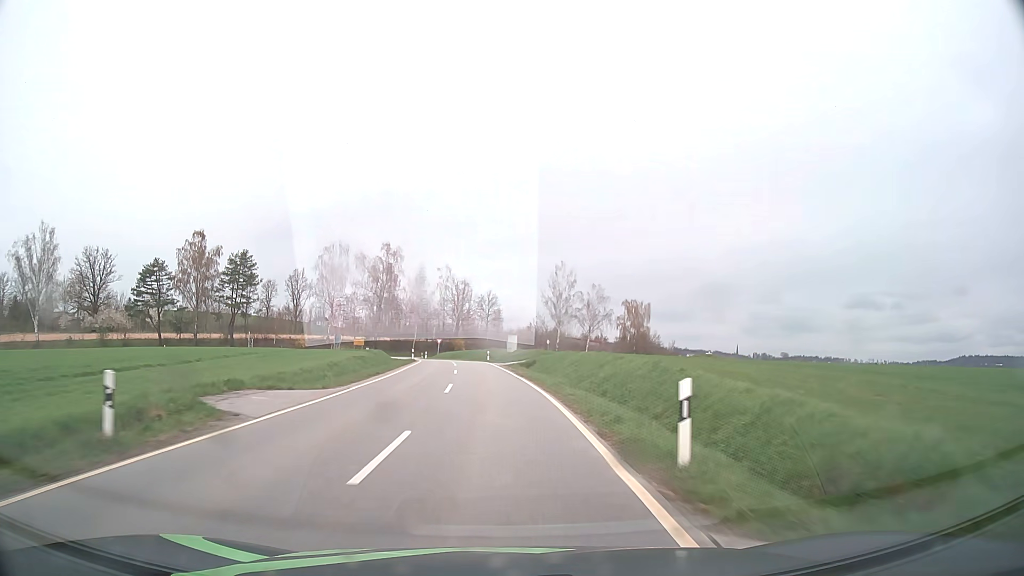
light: Day
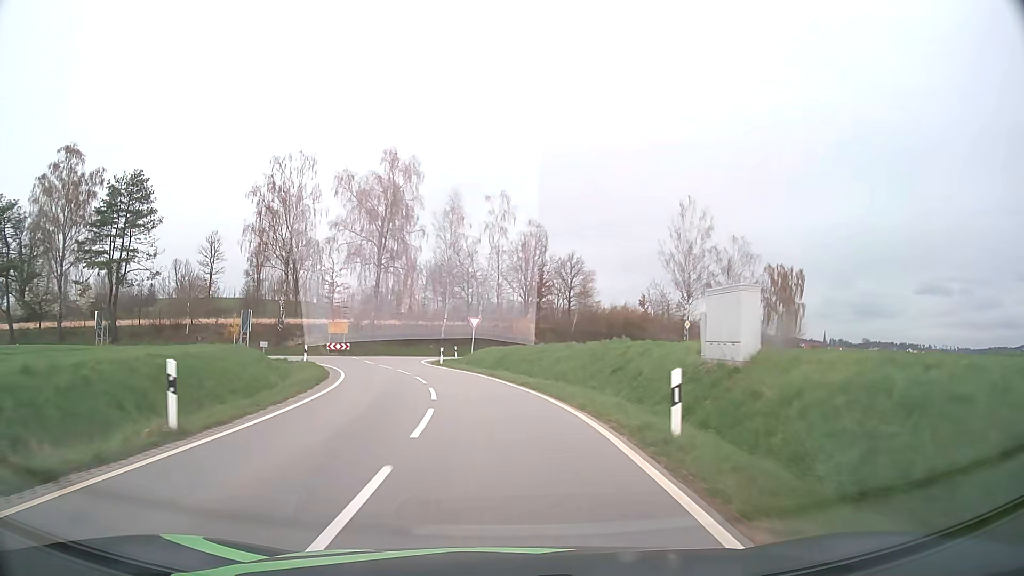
(-2.5, +51.6) m; -6°
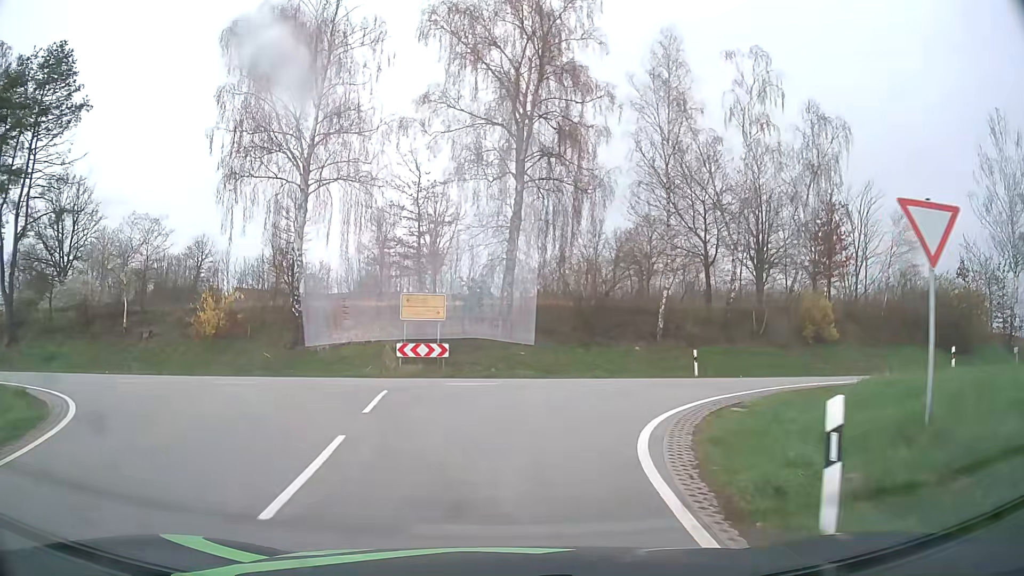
(-4.1, +33.5) m; -16°
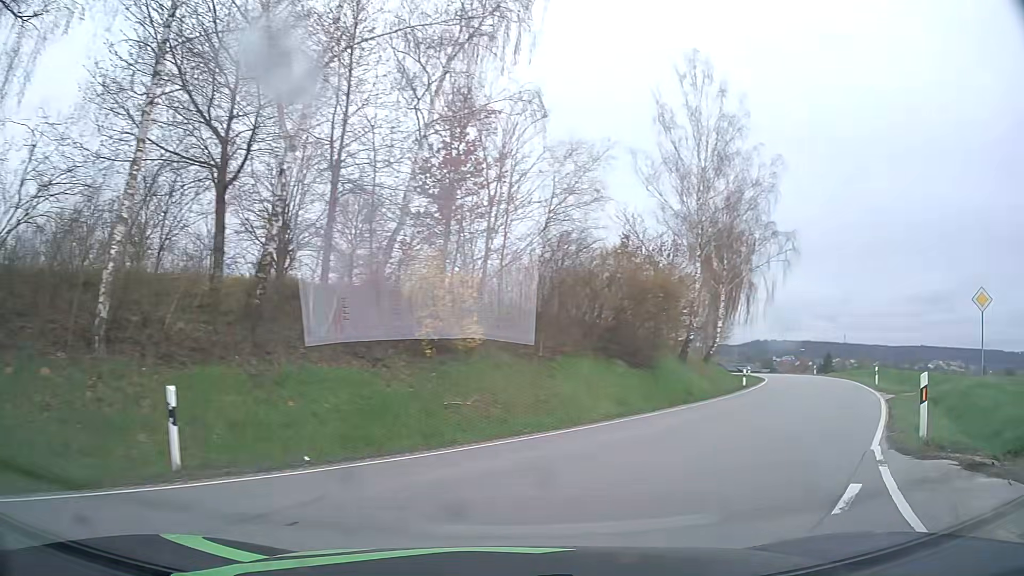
(+3.9, +17.5) m; +41°
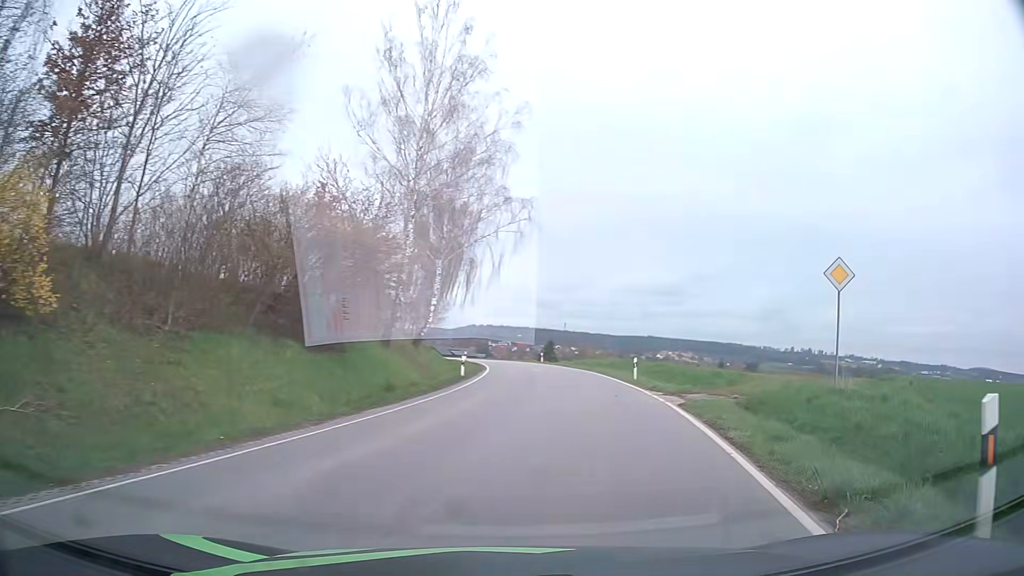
(+1.7, +7.1) m; +25°
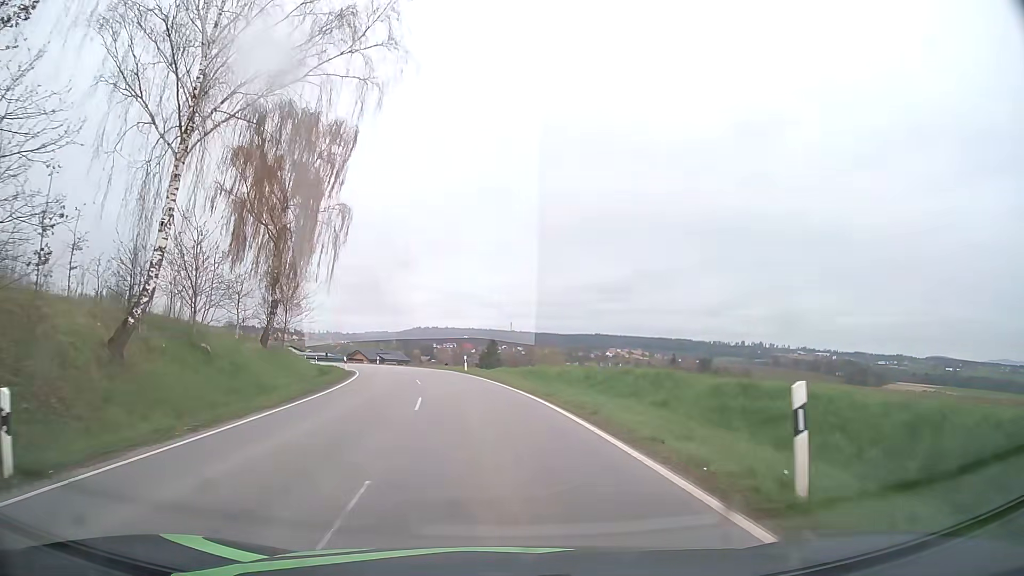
(+3.0, +25.3) m; +5°
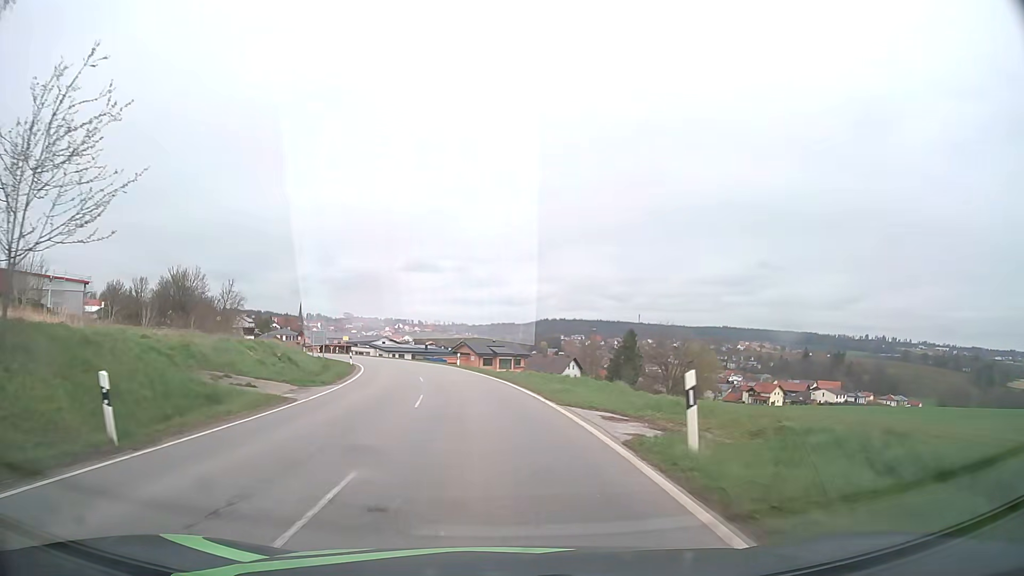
(-2.9, +35.8) m; -11°
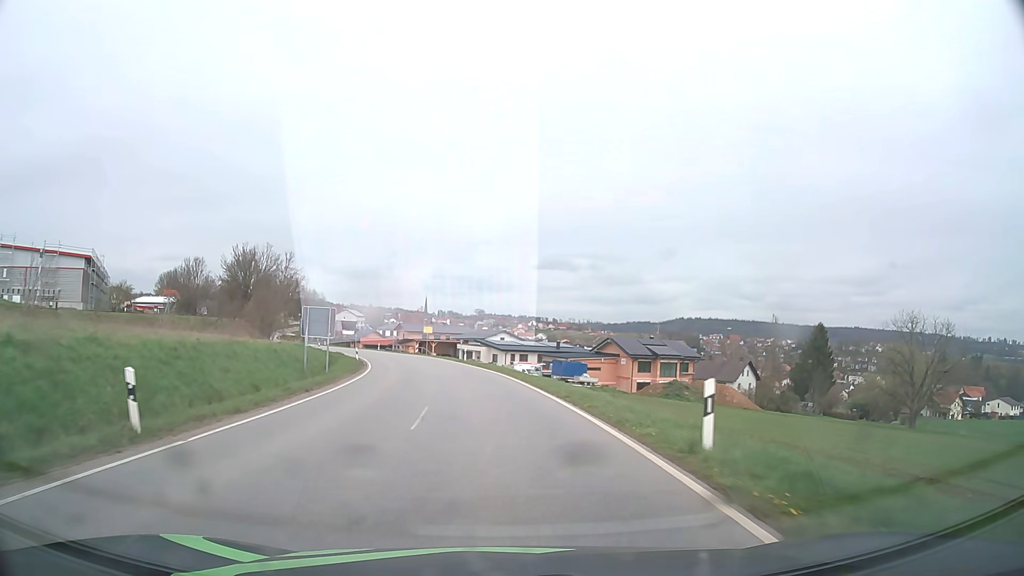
(-3.9, +40.4) m; -11°
(0, +10) (-1, +20) (-2, +30) (-3, +40) (-5, +50) (-8, +59) (-11, +69) (-15, +78) (-19, +87) (-23, +96) m
